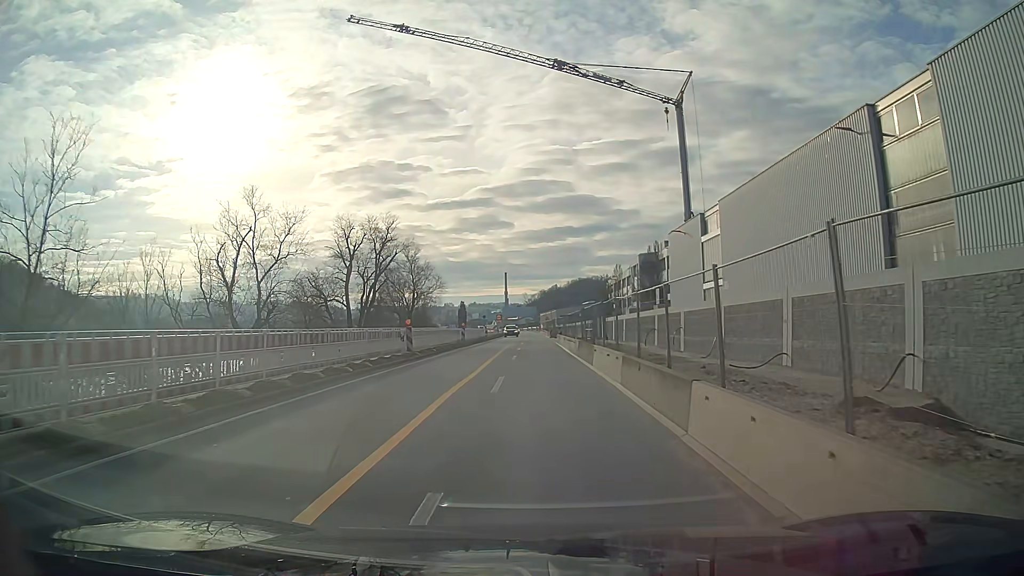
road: primary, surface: asphalt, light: Day
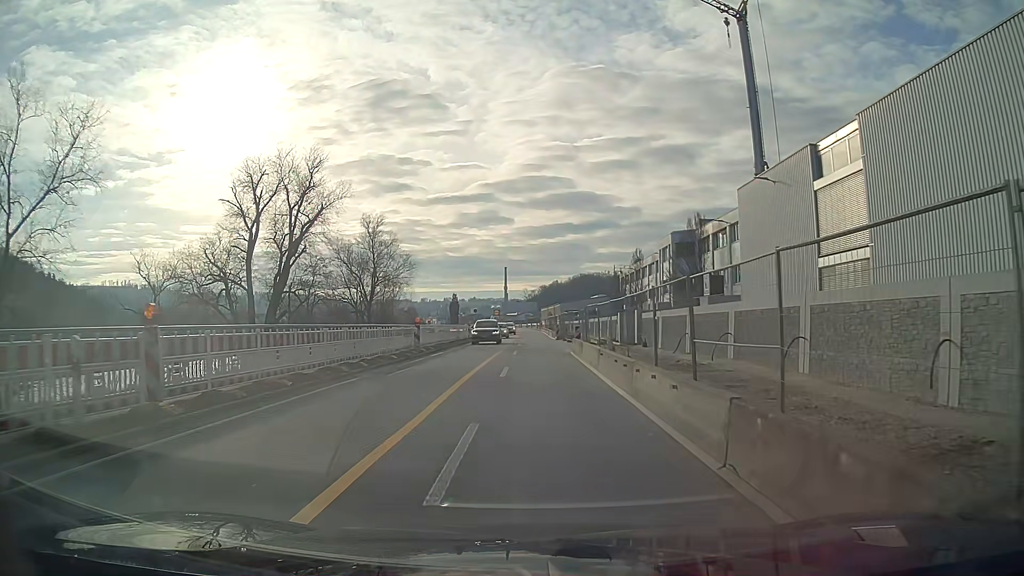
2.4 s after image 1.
(0.0, +19.9) m; 0°
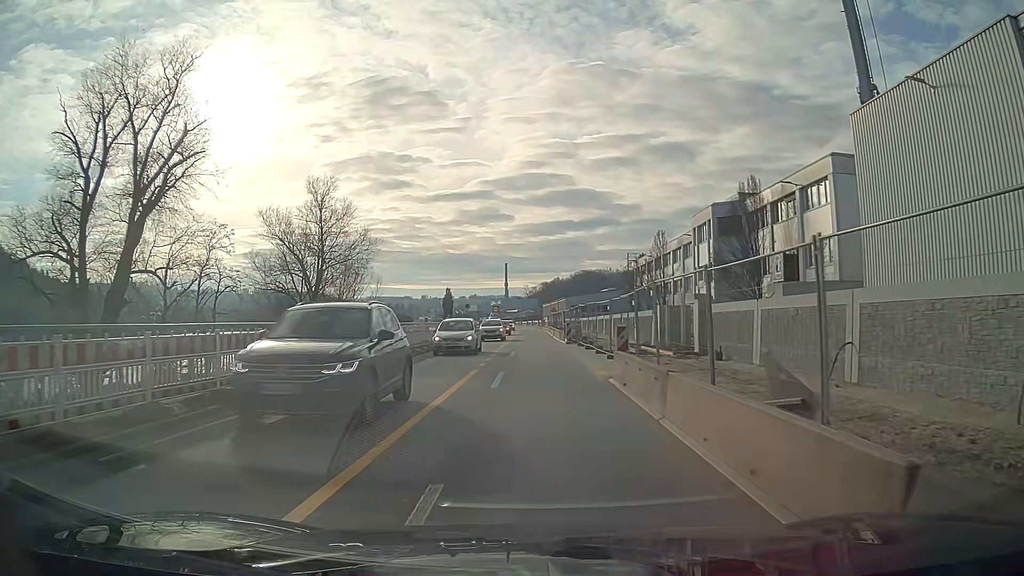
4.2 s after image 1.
(0.0, +15.1) m; 0°
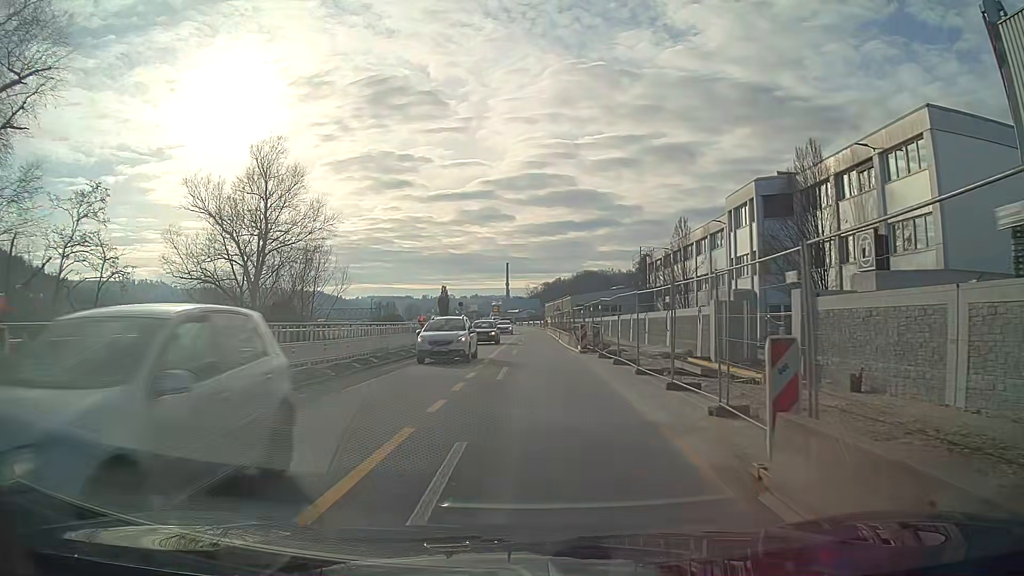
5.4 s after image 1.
(0.0, +10.1) m; 0°
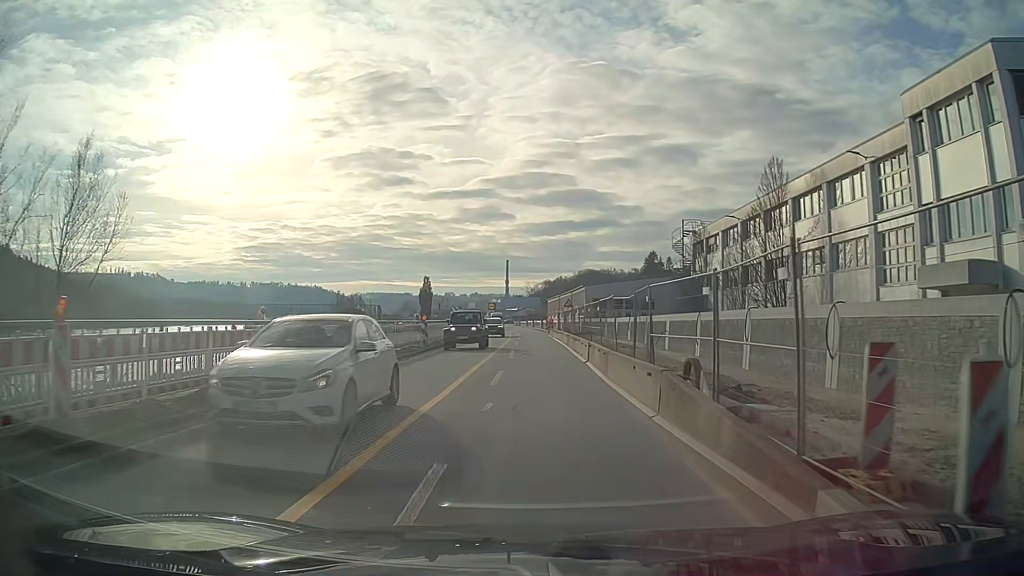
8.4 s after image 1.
(0.0, +24.9) m; 0°
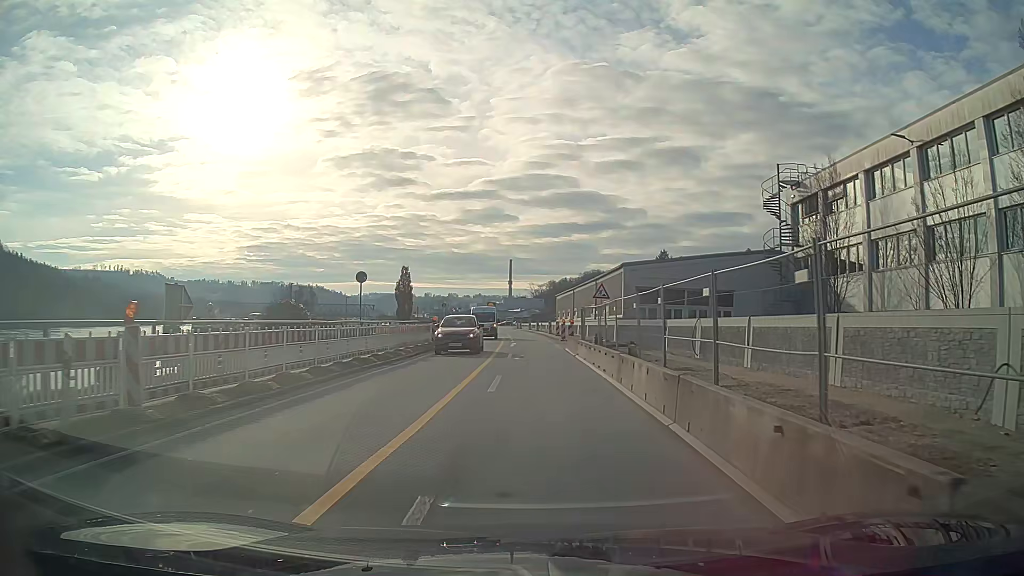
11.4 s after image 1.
(0.0, +24.8) m; 0°
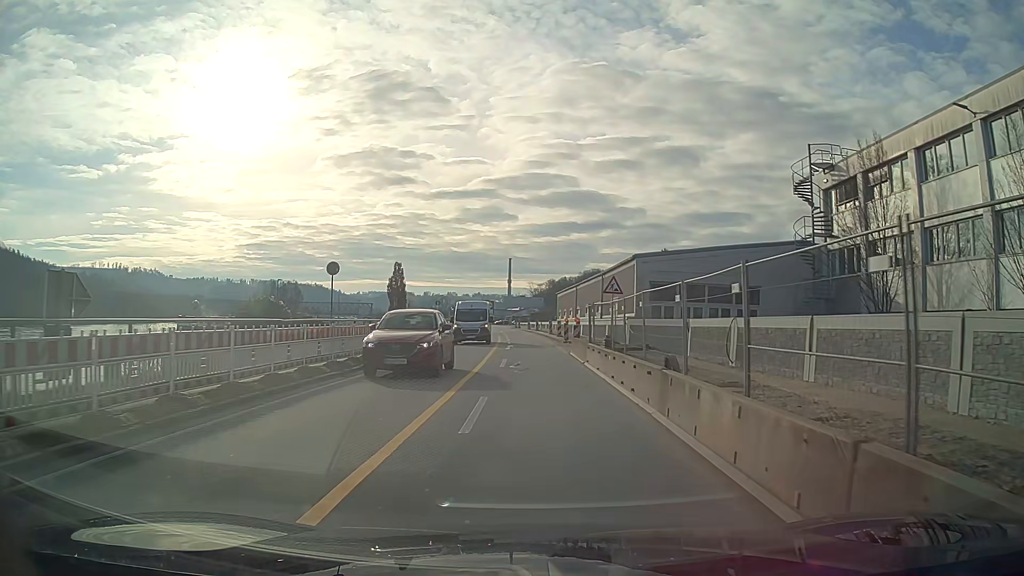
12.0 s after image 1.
(0.0, +4.9) m; 0°
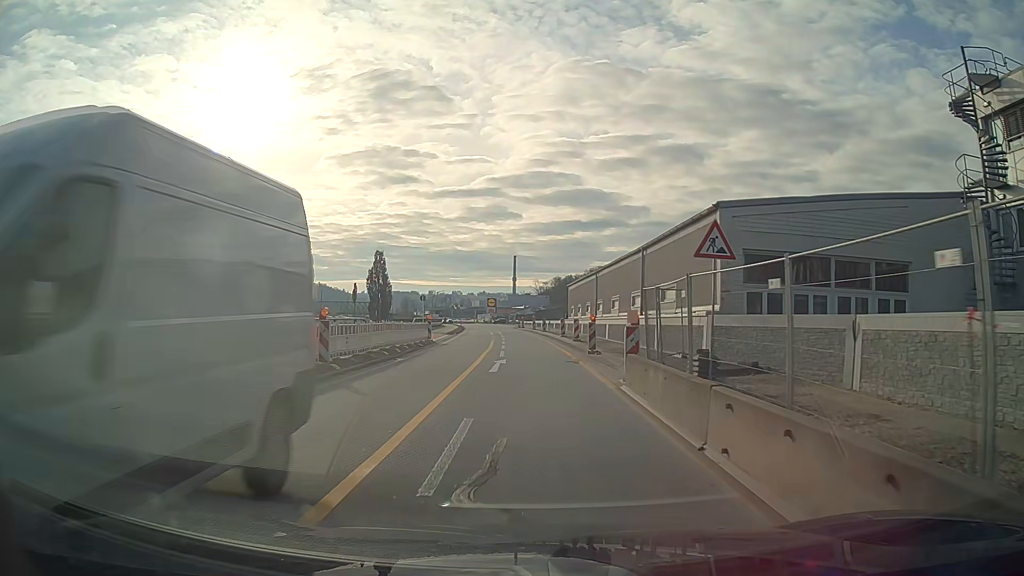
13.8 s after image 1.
(-0.1, +14.8) m; -1°
(0, +10) (0, +20) (0, +30) (-1, +40) (-1, +50) (-2, +60) (-3, +70) (-3, +80) (-4, +90) (-4, +100) m
